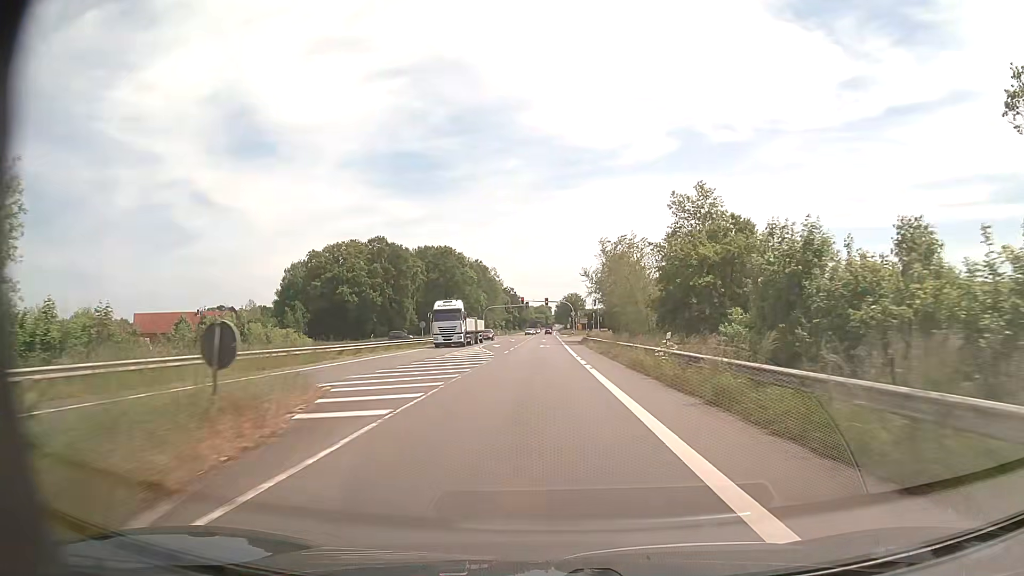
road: secondary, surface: asphalt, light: Day
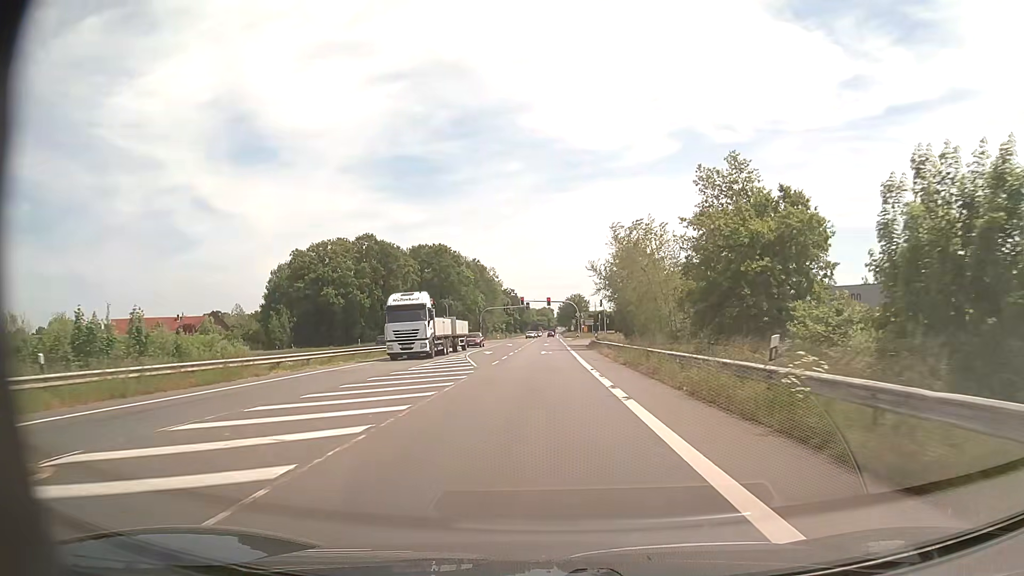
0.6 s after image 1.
(-0.1, +10.3) m; -1°
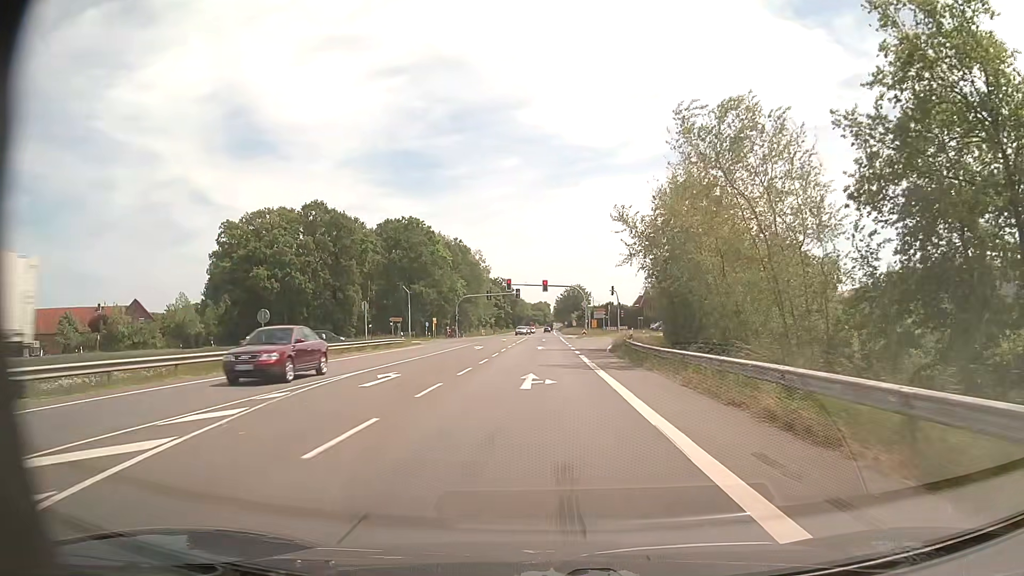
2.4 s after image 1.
(0.0, +28.7) m; 0°
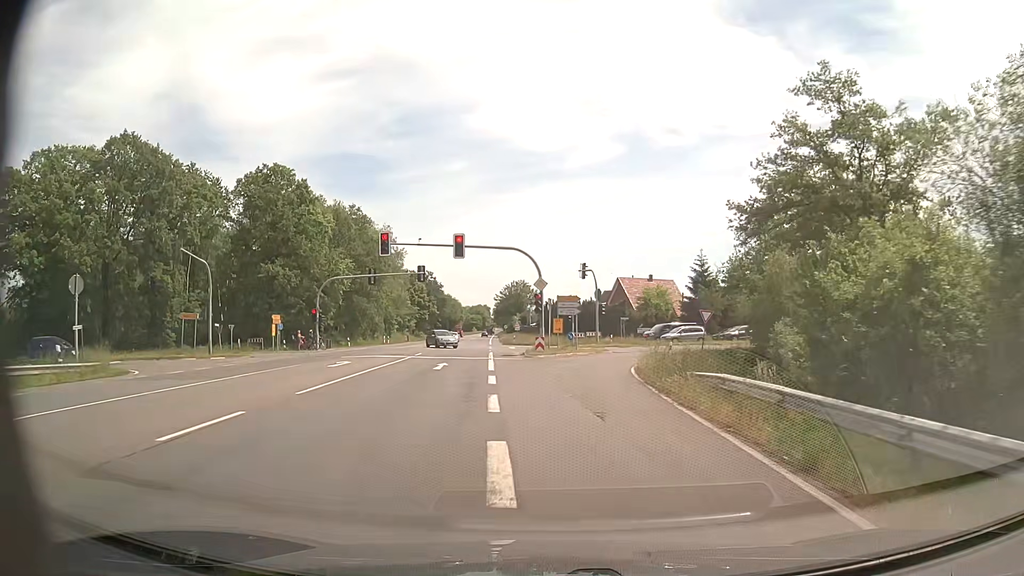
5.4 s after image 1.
(+1.3, +40.8) m; +4°
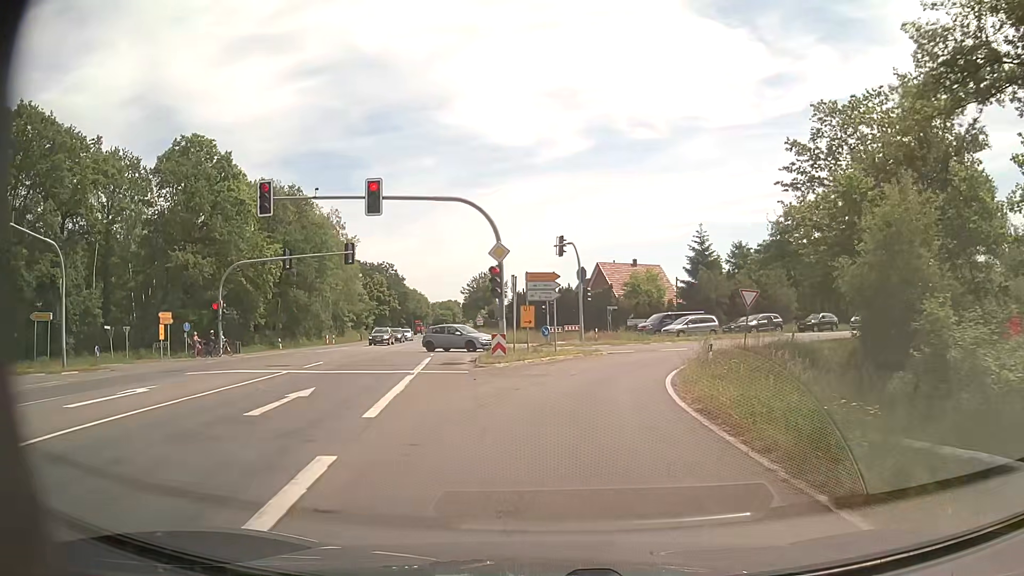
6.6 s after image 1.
(+0.4, +13.3) m; +3°
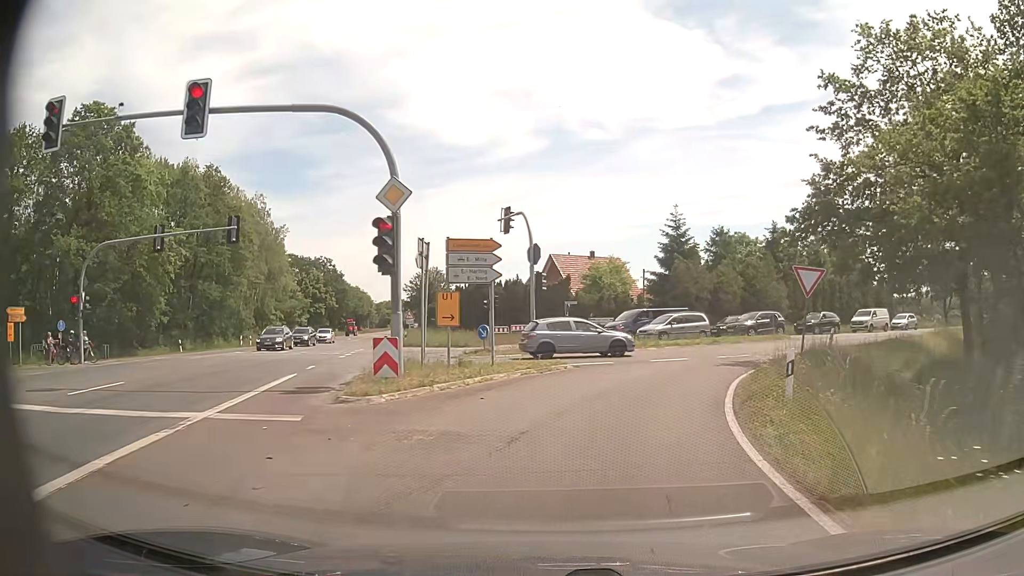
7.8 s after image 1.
(+0.3, +10.5) m; +4°
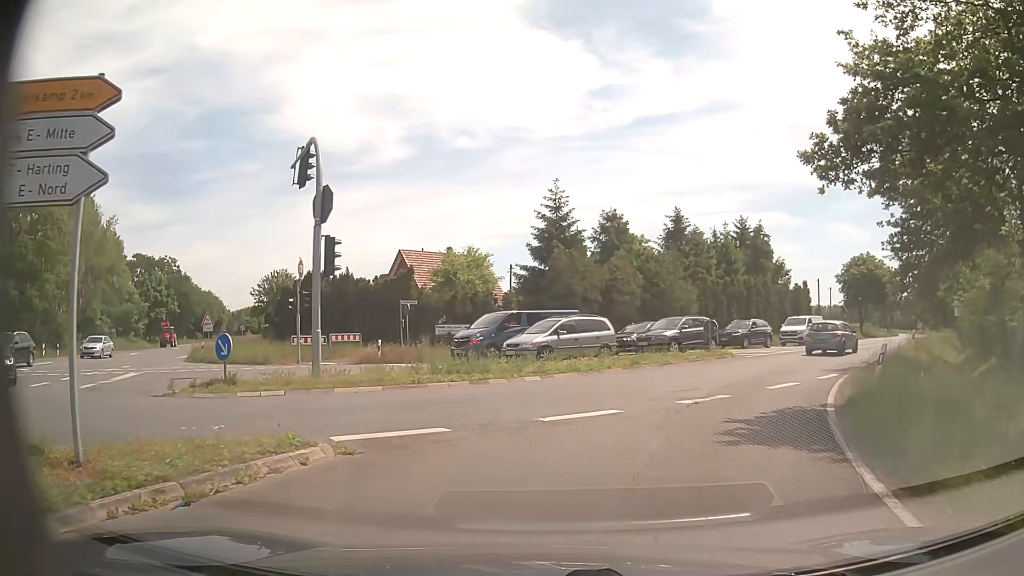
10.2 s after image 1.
(+1.1, +12.4) m; +11°
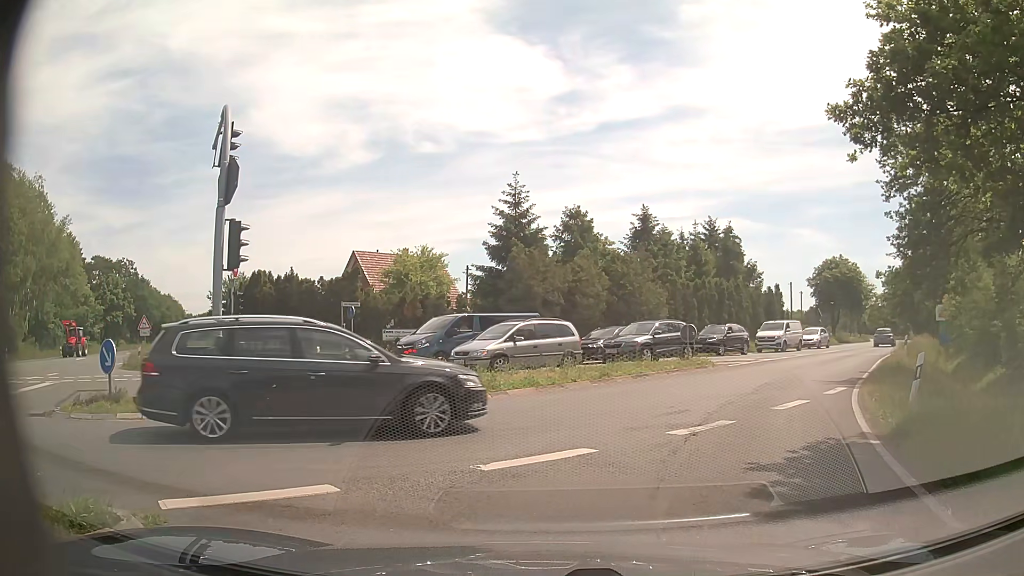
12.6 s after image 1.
(+0.1, +2.9) m; +3°
(+1, +10) (+5, +19) (+11, +27) (+17, +35) (+23, +43) (+28, +52) (+34, +60) (+40, +68) (+45, +77) (+50, +85) m
